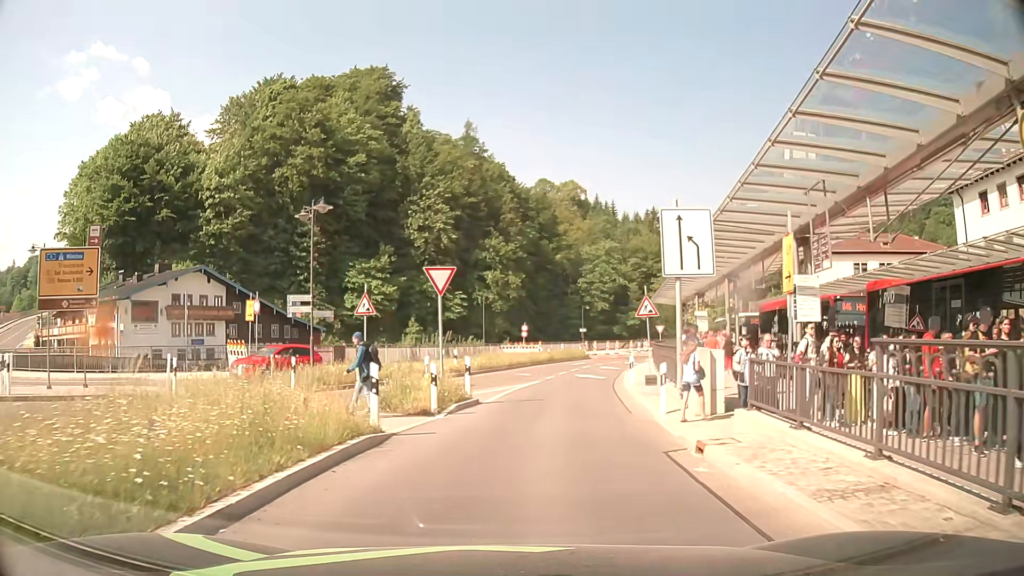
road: primary_link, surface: asphalt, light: Day
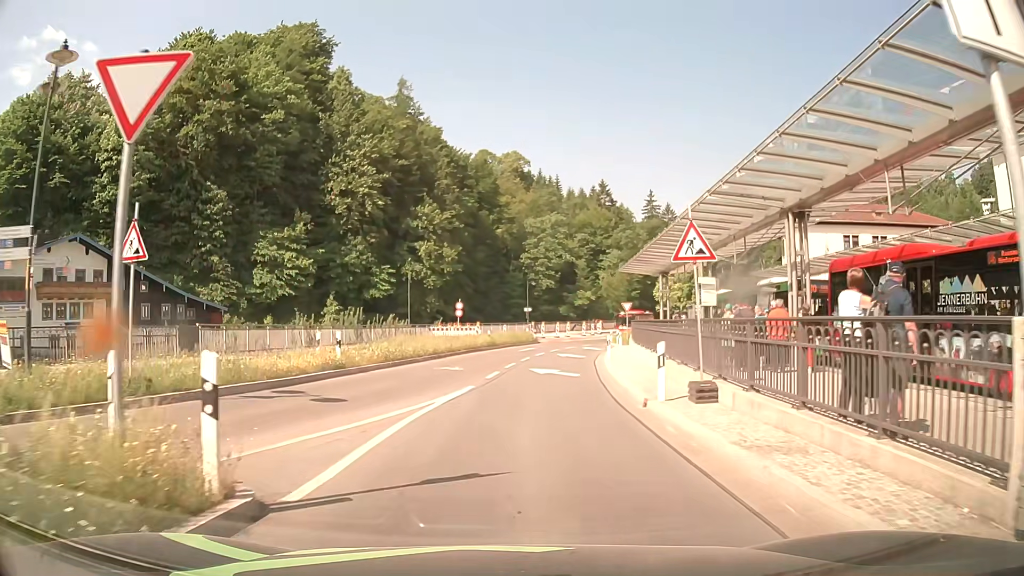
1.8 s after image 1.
(+0.6, +12.8) m; +5°
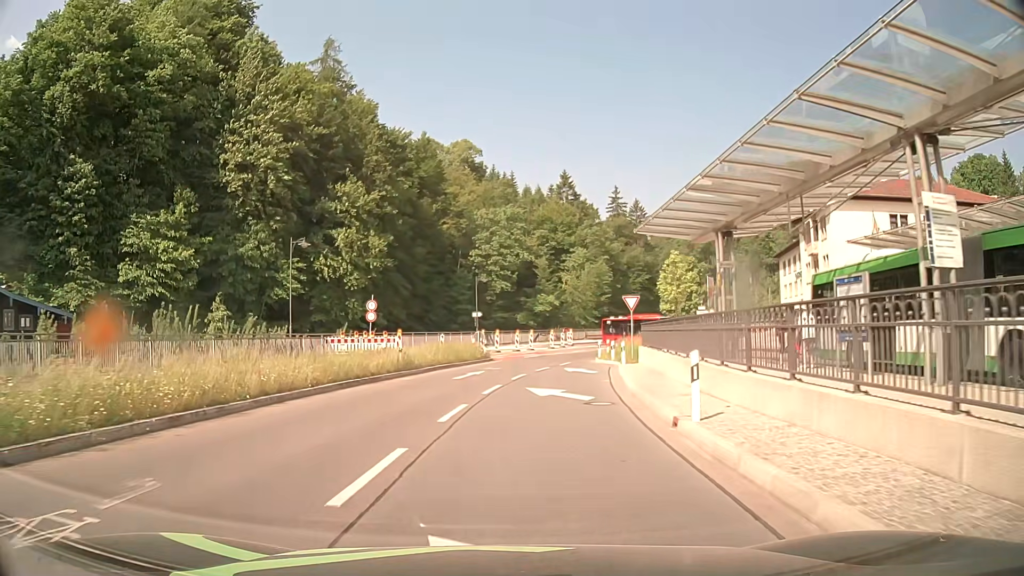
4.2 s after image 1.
(+1.1, +20.2) m; +4°
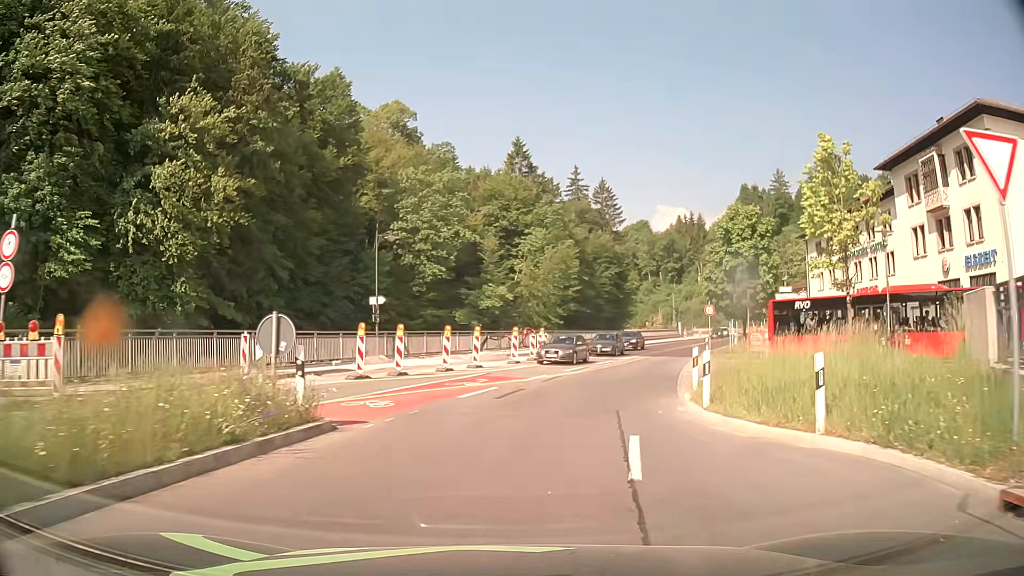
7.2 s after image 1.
(+0.8, +28.8) m; +5°
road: primary
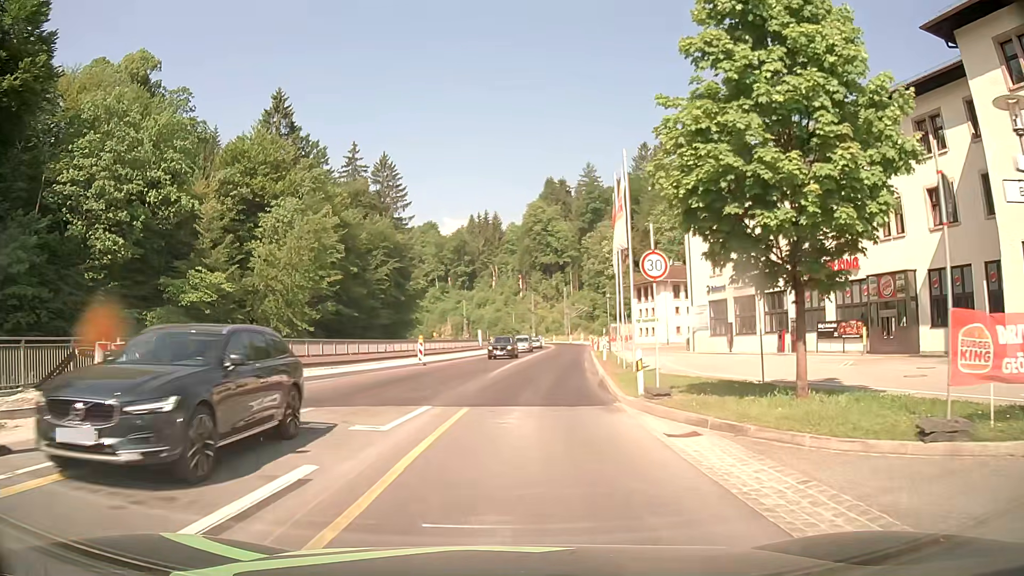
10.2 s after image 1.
(+4.7, +27.6) m; +18°
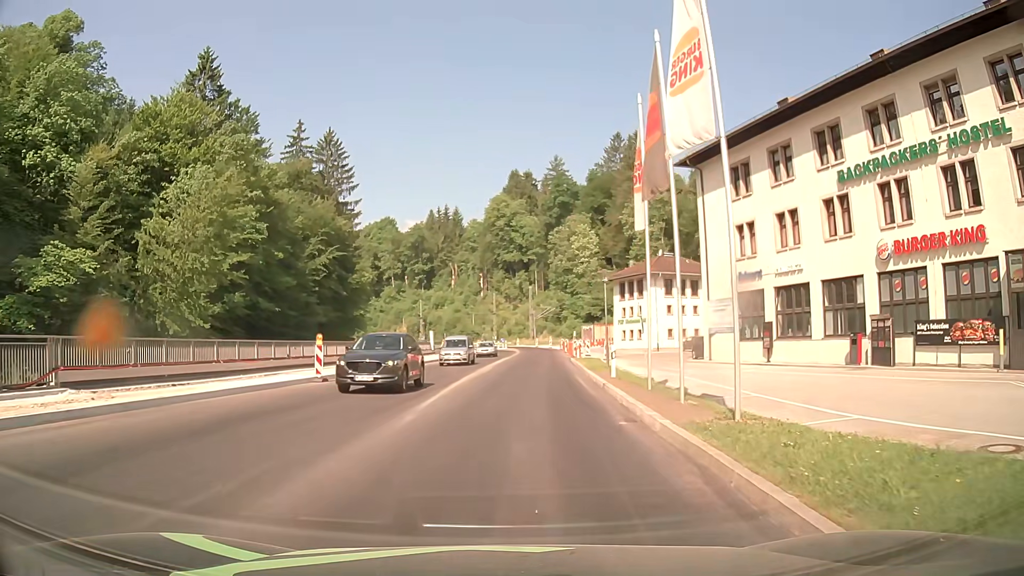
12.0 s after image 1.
(+0.3, +13.9) m; +3°
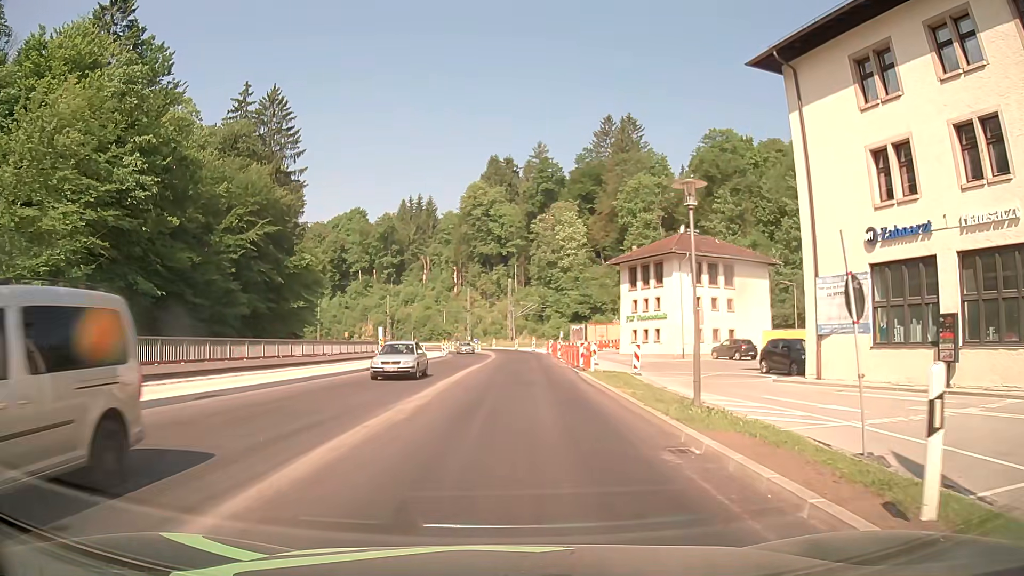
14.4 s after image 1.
(+0.5, +17.8) m; +2°
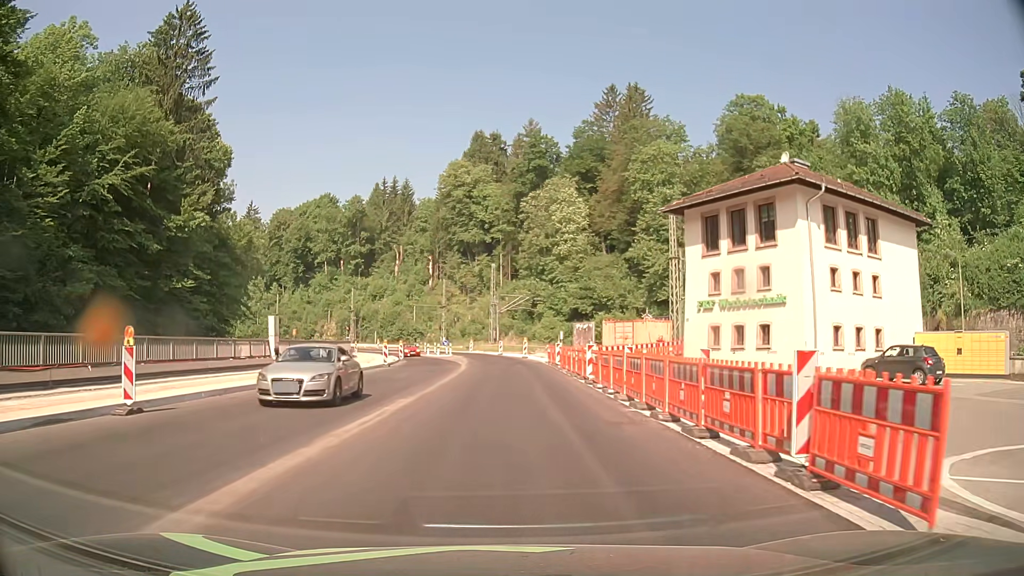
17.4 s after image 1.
(+0.4, +24.3) m; +1°
(0, +10) (0, +20) (0, +30) (0, +40) (-1, +50) (-2, +60) (-4, +70) (-6, +79) (-10, +89) (-15, +97) m
